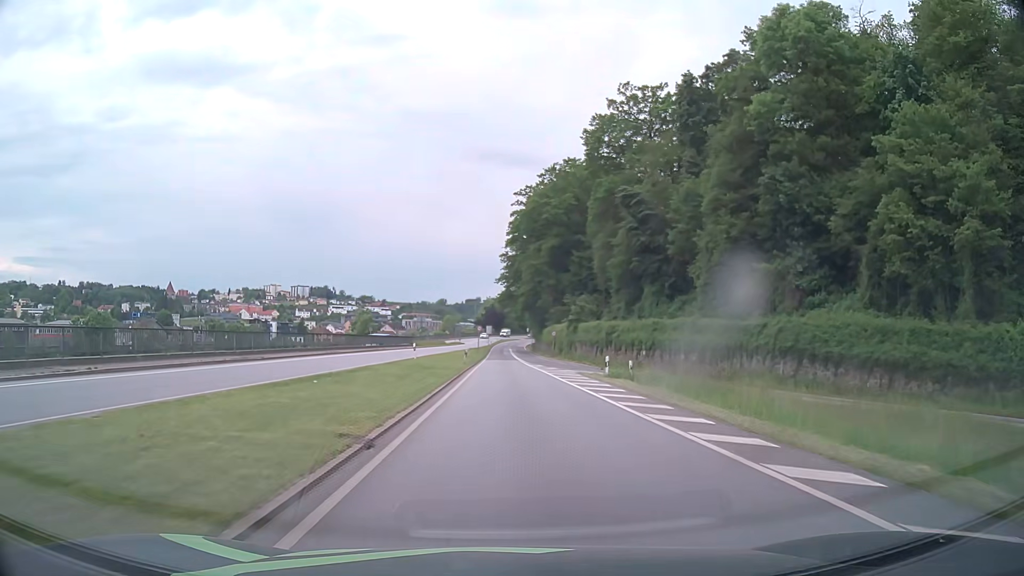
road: primary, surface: asphalt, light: Day
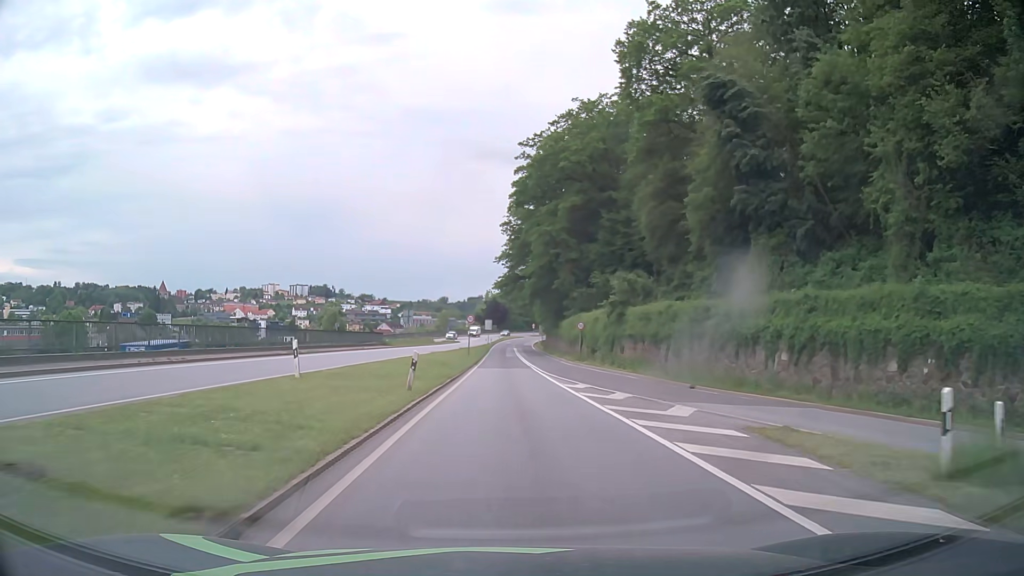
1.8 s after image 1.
(-0.1, +24.4) m; 0°
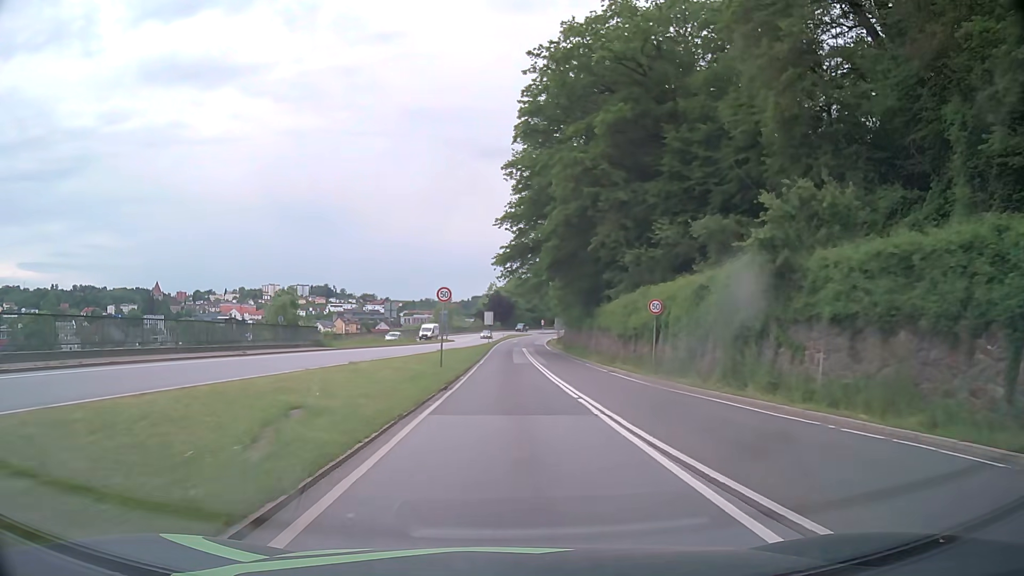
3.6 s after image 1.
(-0.1, +24.4) m; -1°
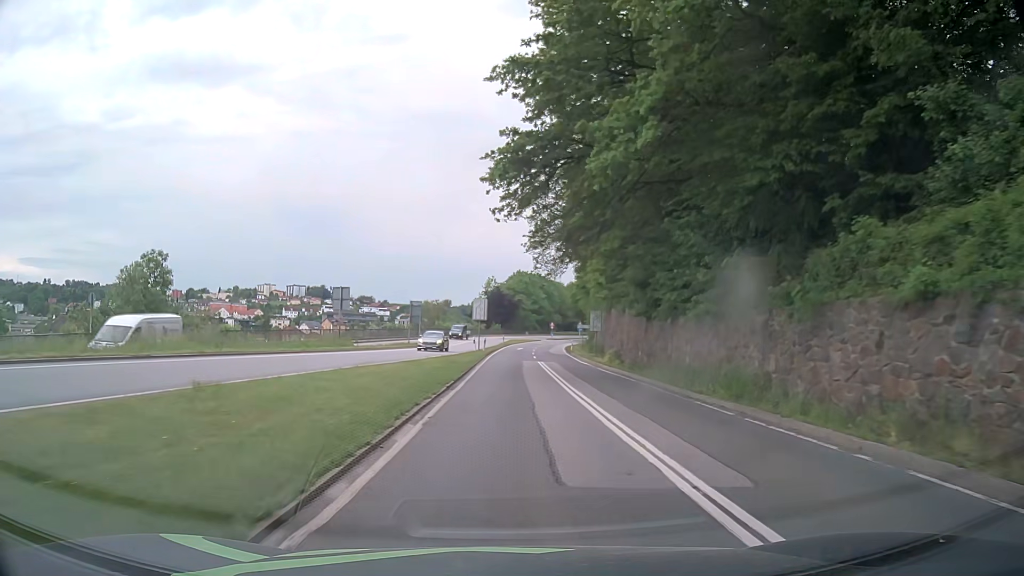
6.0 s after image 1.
(0.0, +32.3) m; 0°
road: primary_link
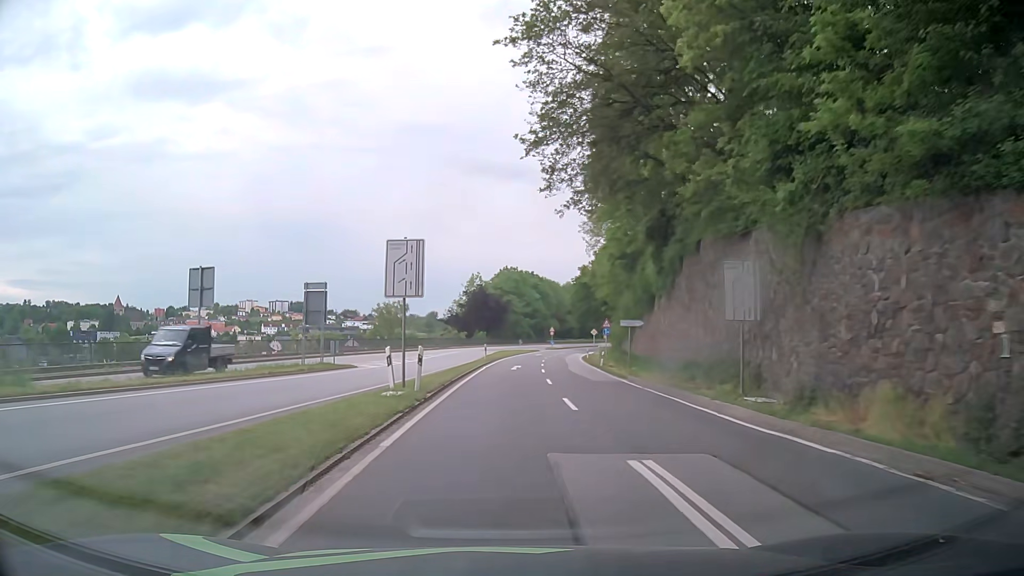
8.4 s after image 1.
(+0.5, +32.0) m; +1°
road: primary
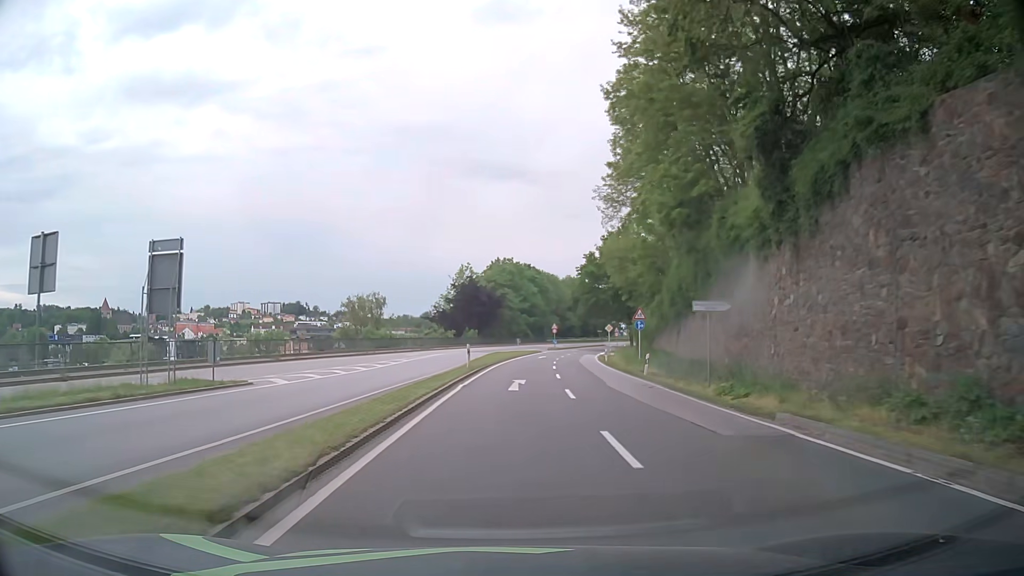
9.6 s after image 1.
(0.0, +16.1) m; 0°
(0, +10) (0, +20) (+1, +30) (+1, +40) (+2, +50) (+3, +60) (+5, +70) (+6, +80) (+8, +89) (+11, +99) m
